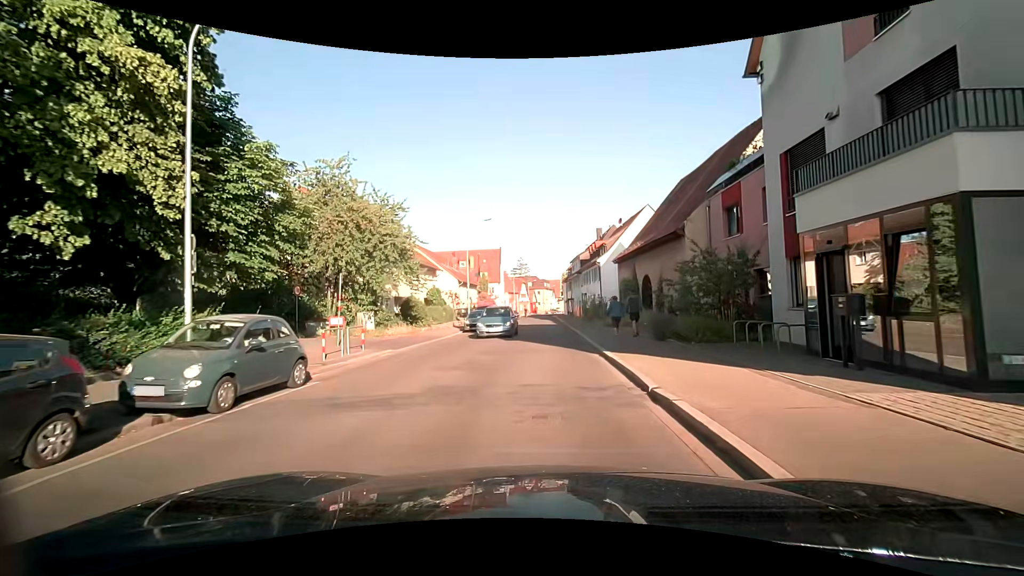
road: unclassified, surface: asphalt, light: Day
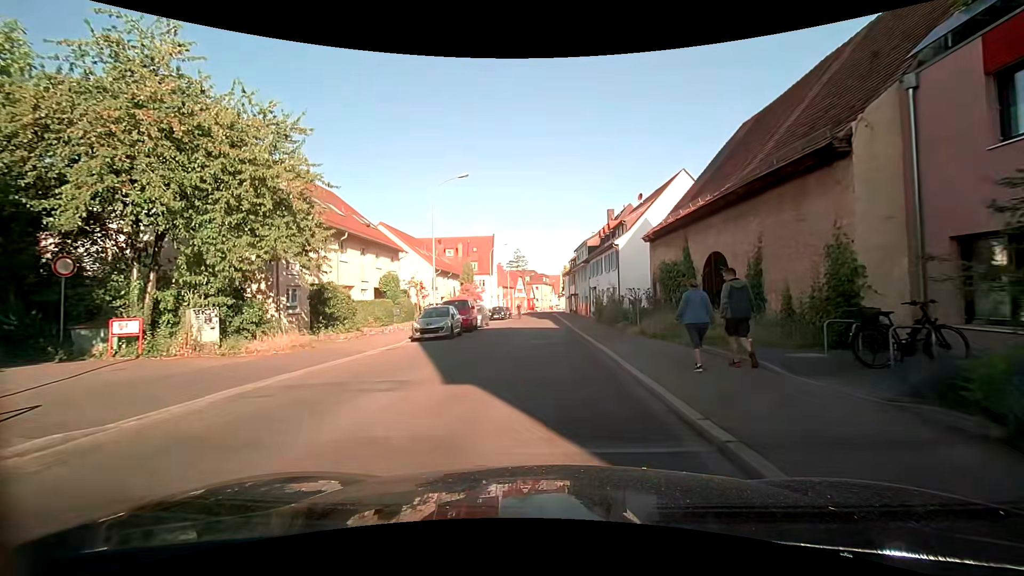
(+0.1, +13.2) m; 0°
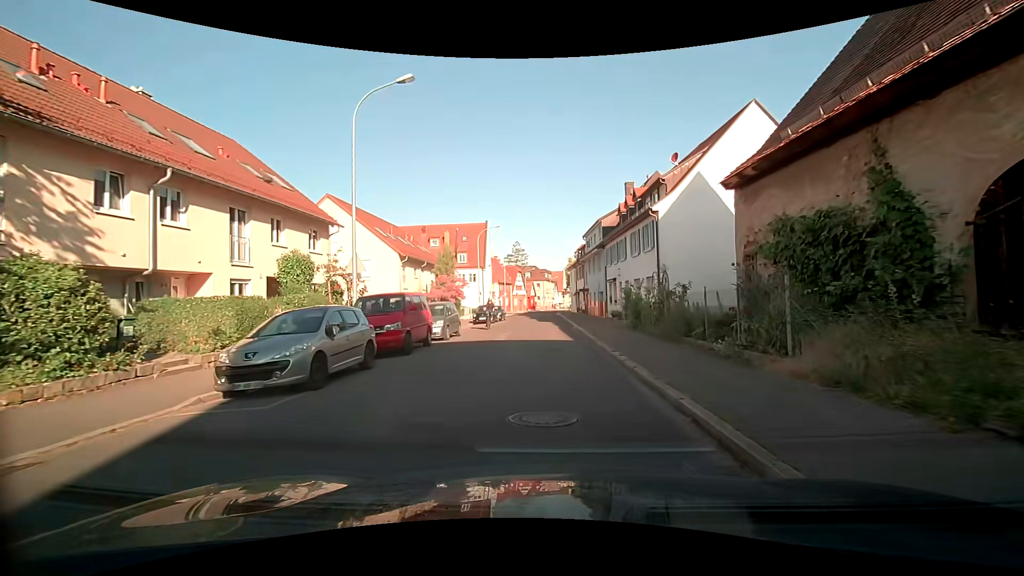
(+0.2, +12.9) m; 0°
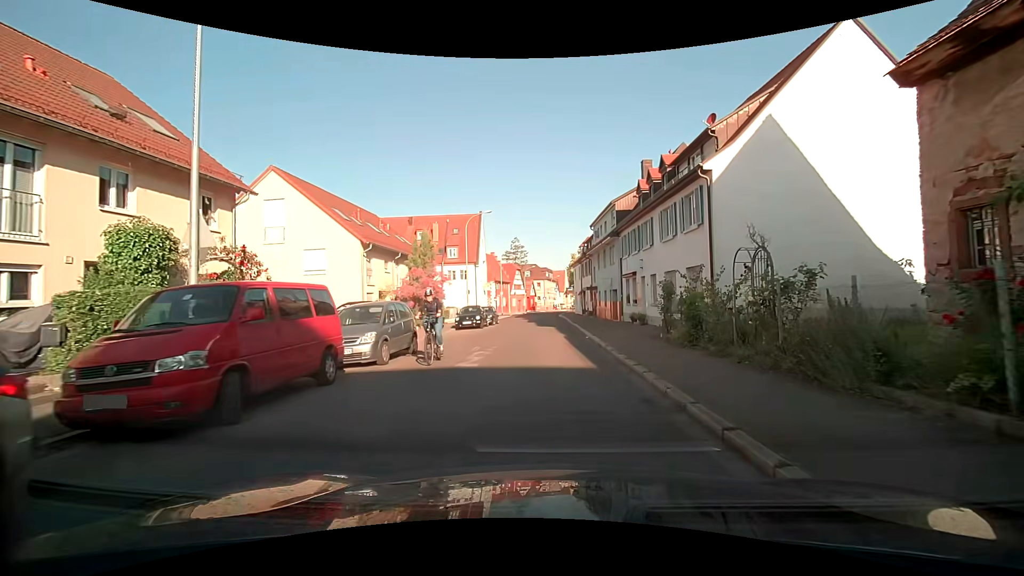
(+0.1, +8.1) m; 0°
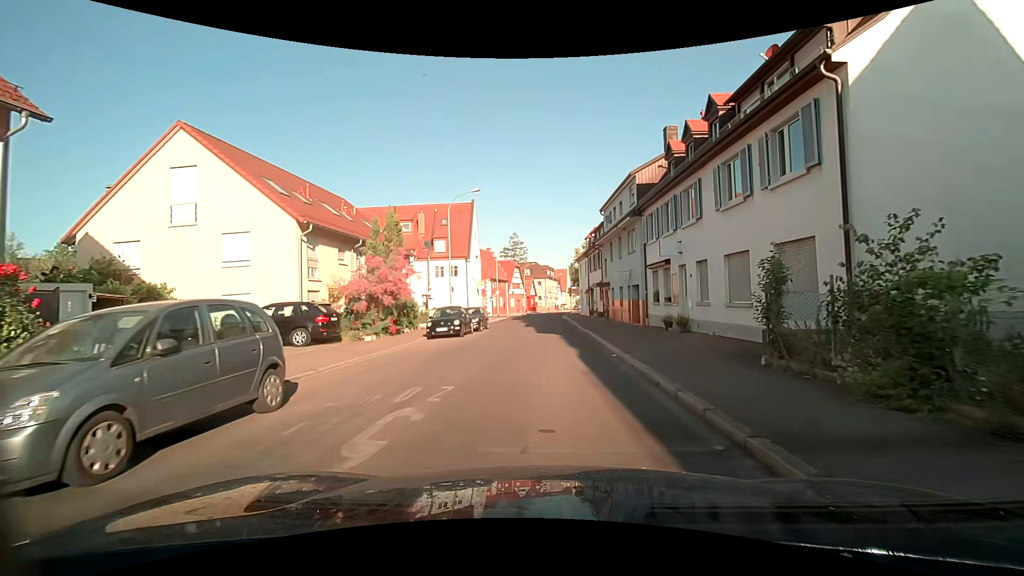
(+0.2, +7.9) m; +1°
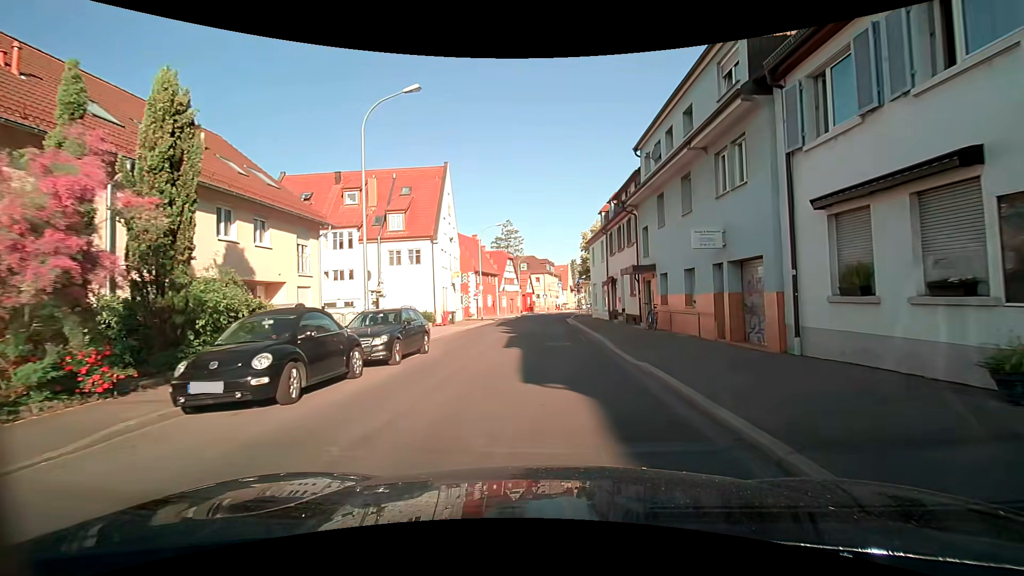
(0.0, +15.9) m; 0°
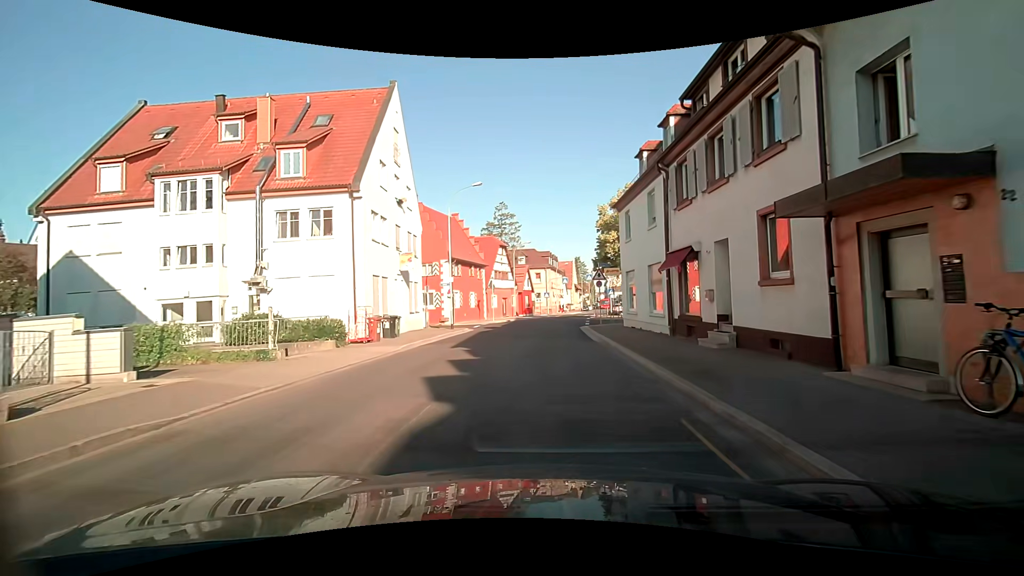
(-0.2, +16.4) m; -1°
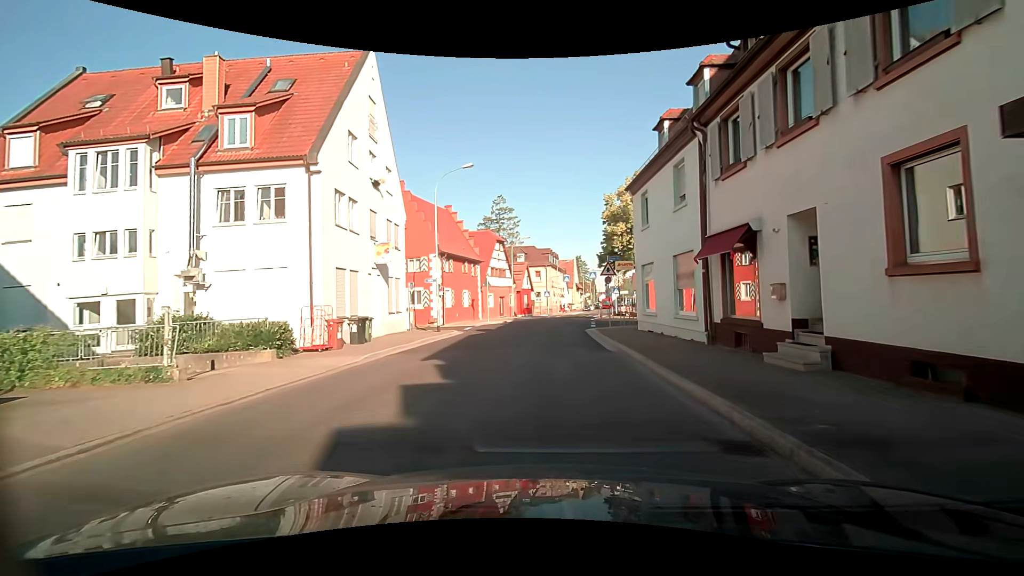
(0.0, +4.1) m; +2°
